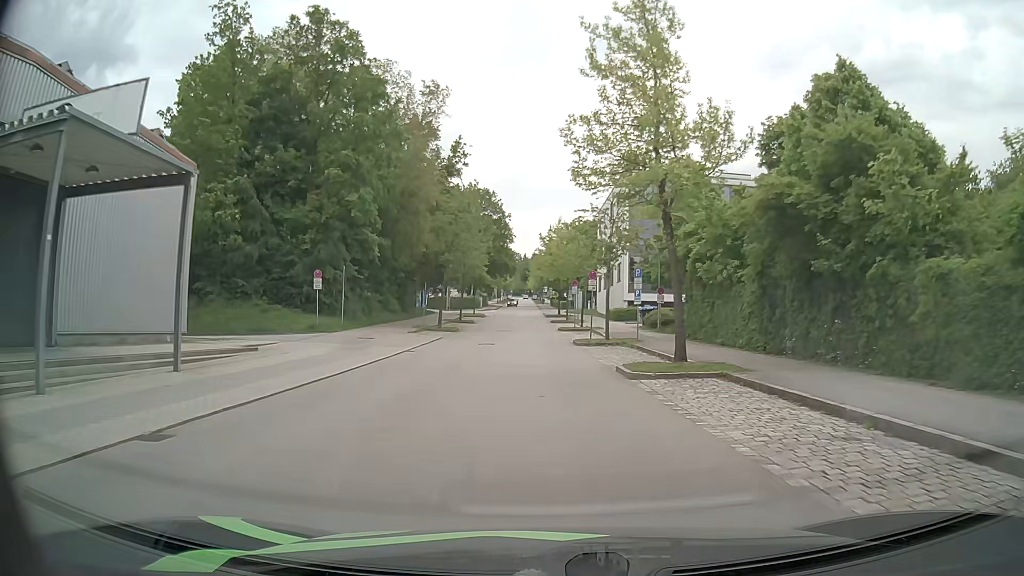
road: residential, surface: asphalt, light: Day
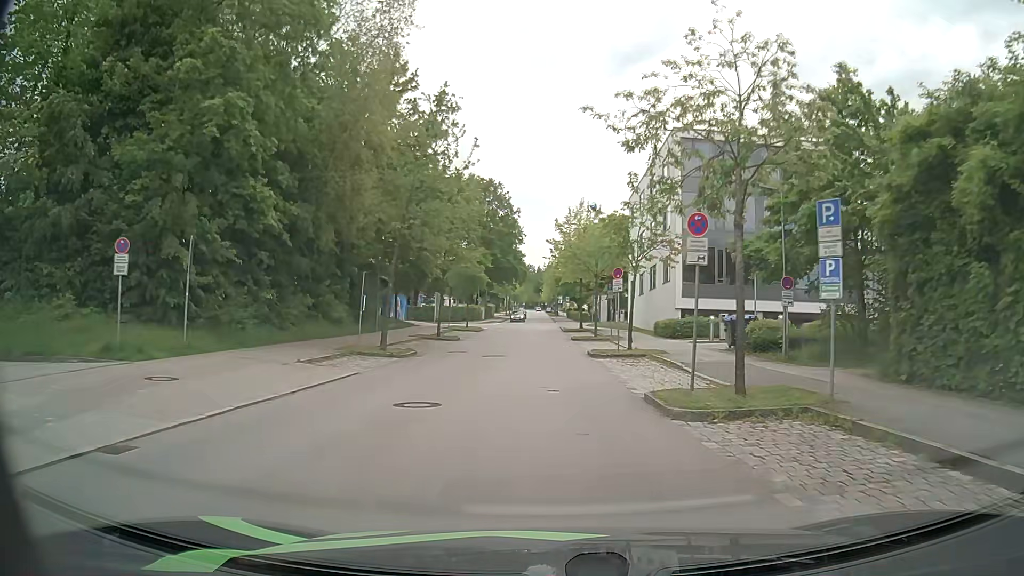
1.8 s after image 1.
(-0.3, +18.6) m; -2°
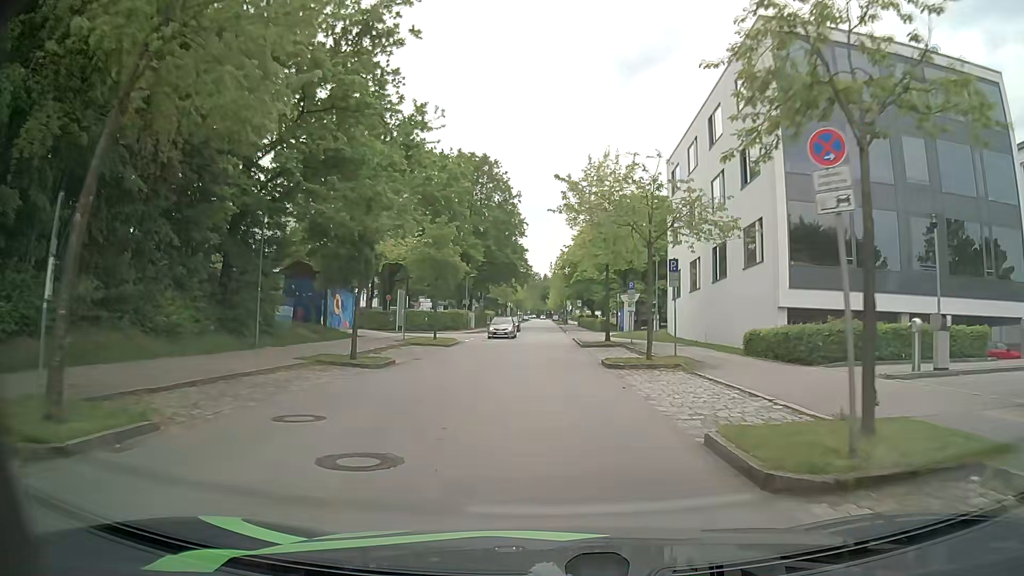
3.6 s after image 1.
(+0.2, +18.5) m; 0°
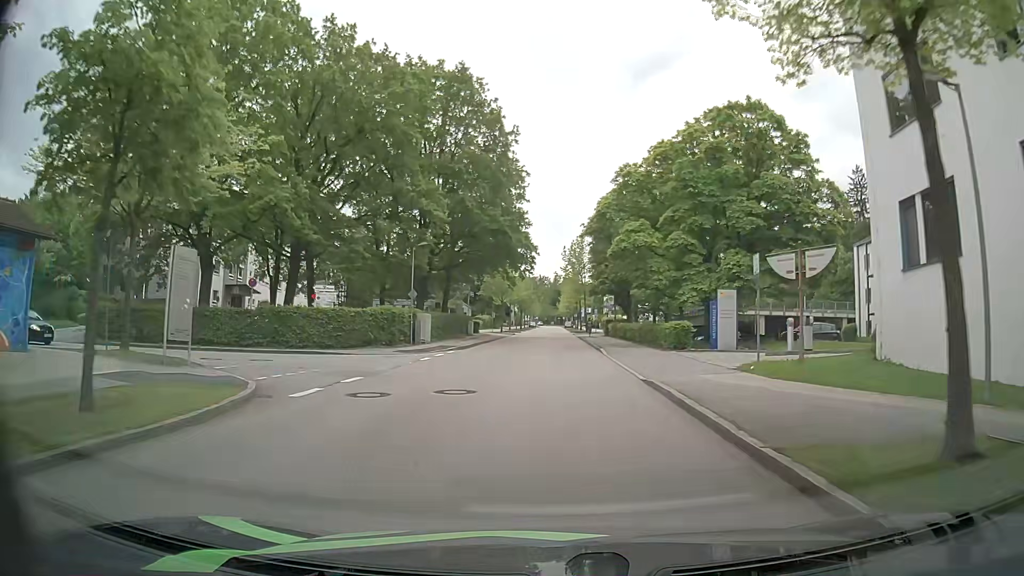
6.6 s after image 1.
(0.0, +29.6) m; -1°
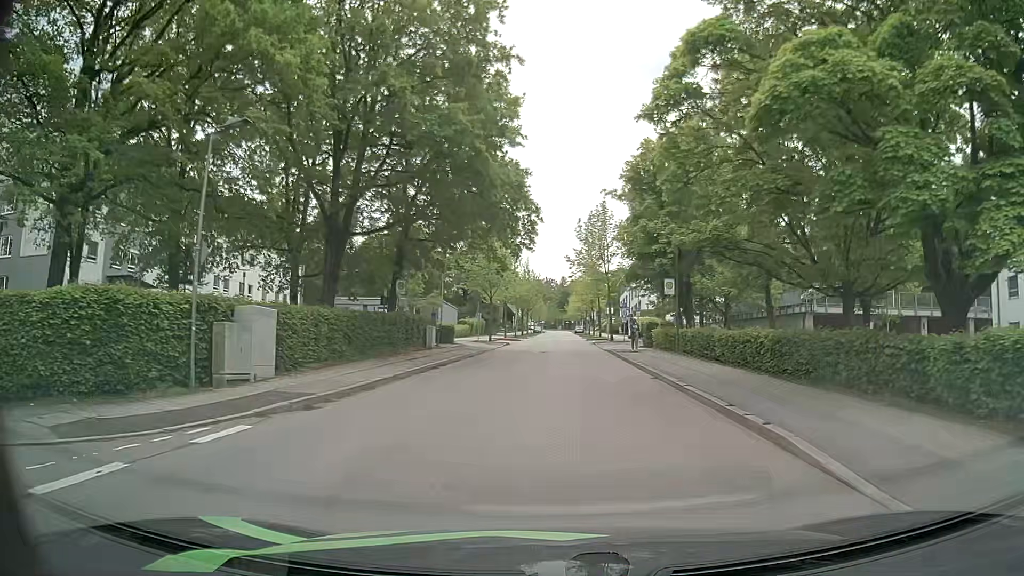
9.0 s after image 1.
(-0.1, +22.5) m; 0°
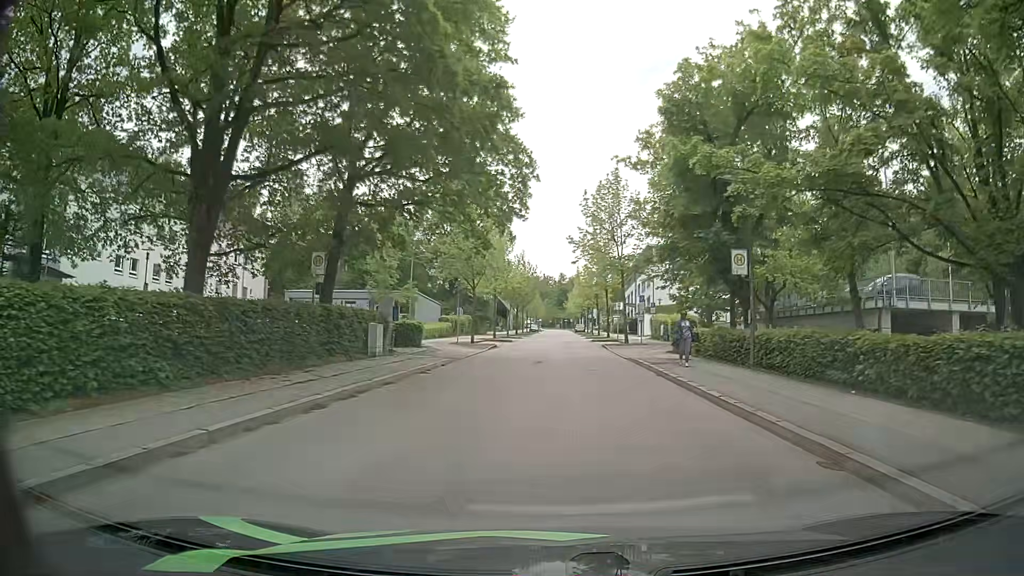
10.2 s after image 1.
(0.0, +11.1) m; +1°
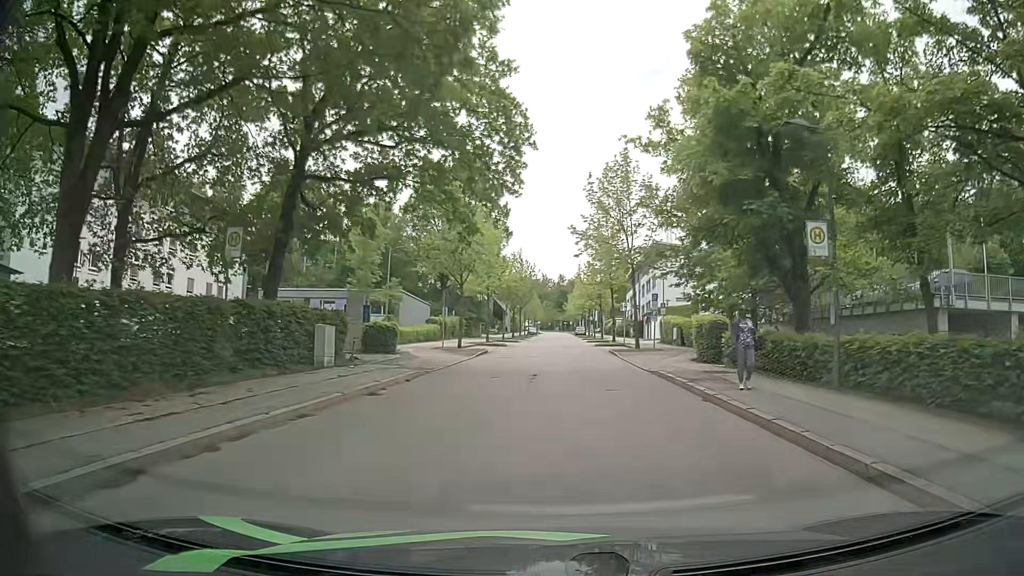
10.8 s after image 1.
(-0.1, +5.6) m; 0°
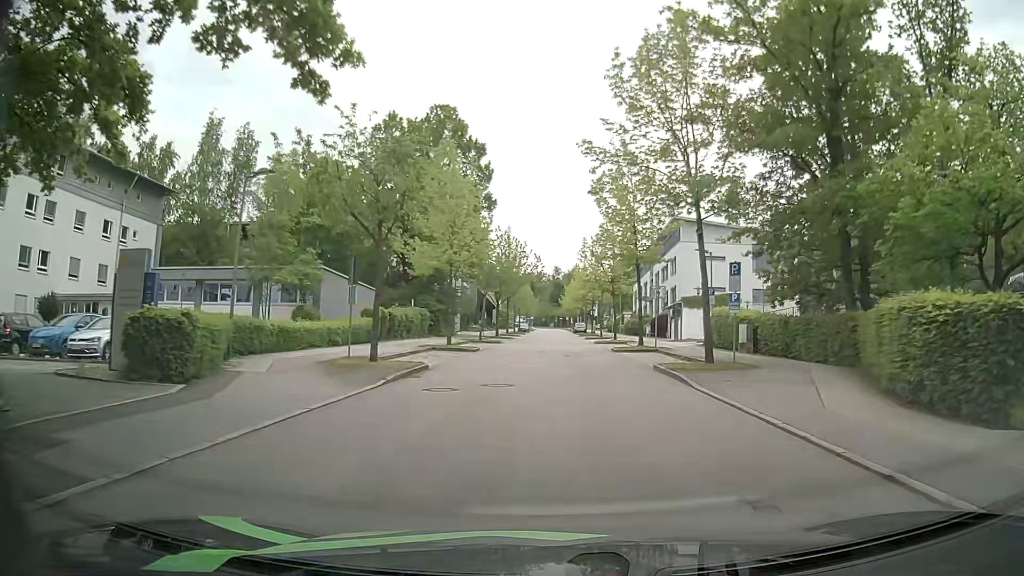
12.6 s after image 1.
(0.0, +17.2) m; 0°
(0, +10) (0, +20) (+1, +30) (+1, +40) (+1, +50) (+2, +60) (+2, +70) (+2, +80) (+2, +90) (+2, +100) m
